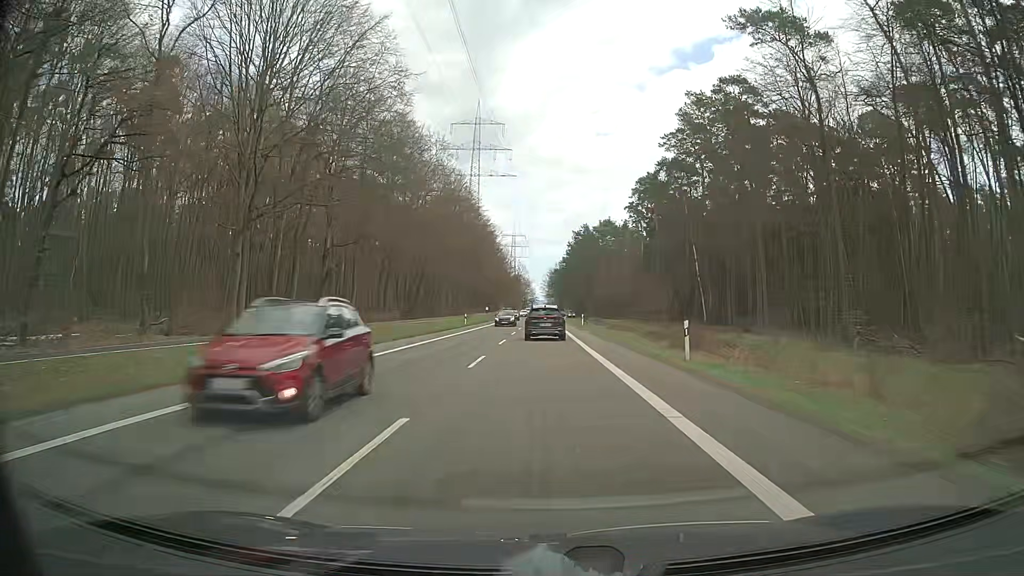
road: secondary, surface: asphalt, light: Day
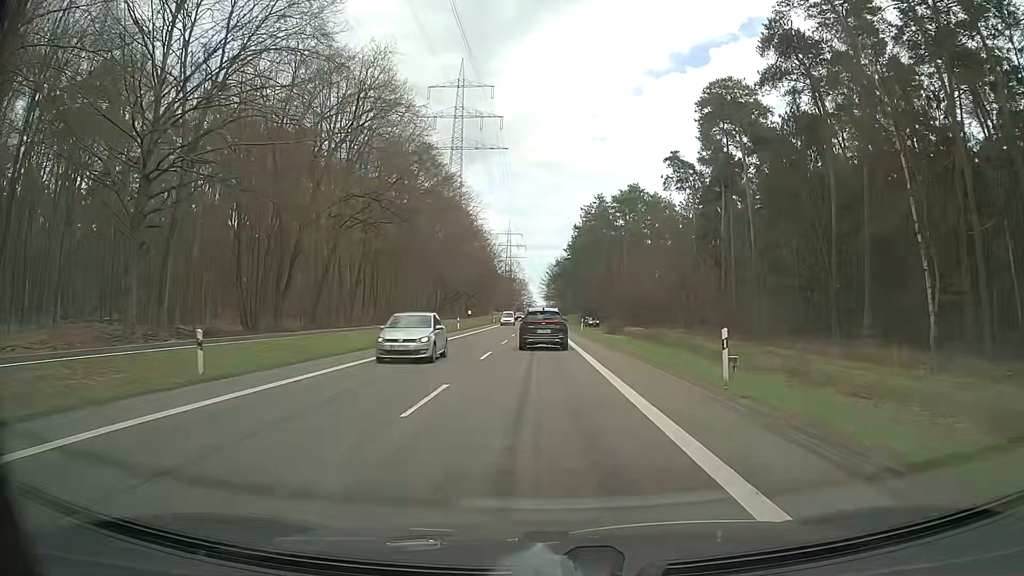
(+0.1, +54.1) m; 0°
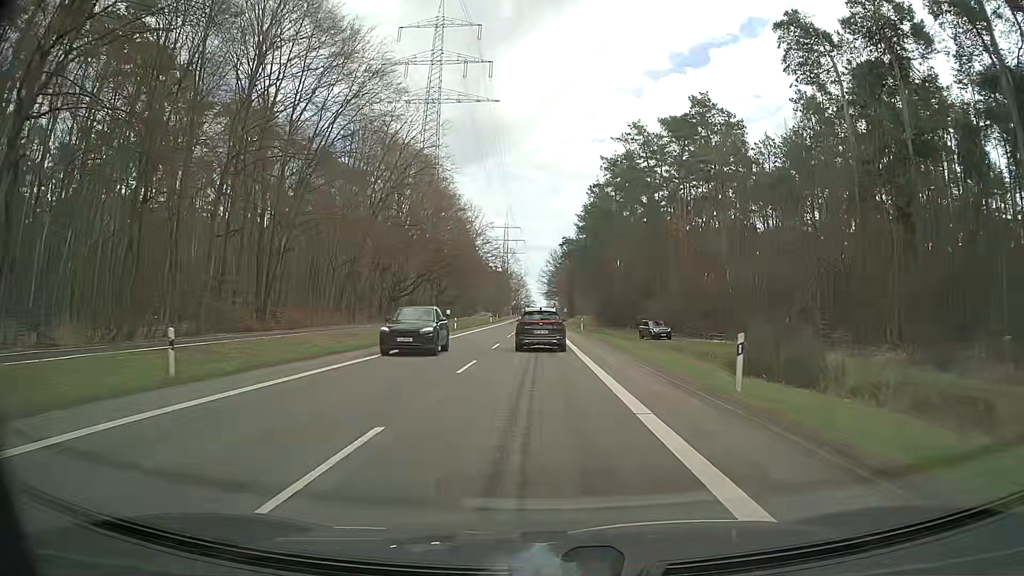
(-0.2, +52.3) m; -1°
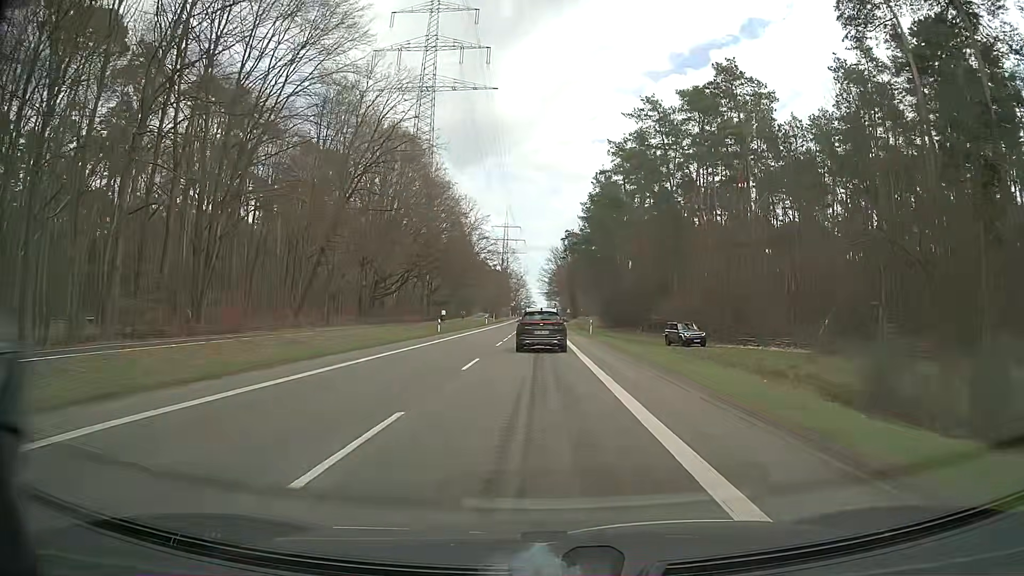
(+0.1, +10.6) m; 0°
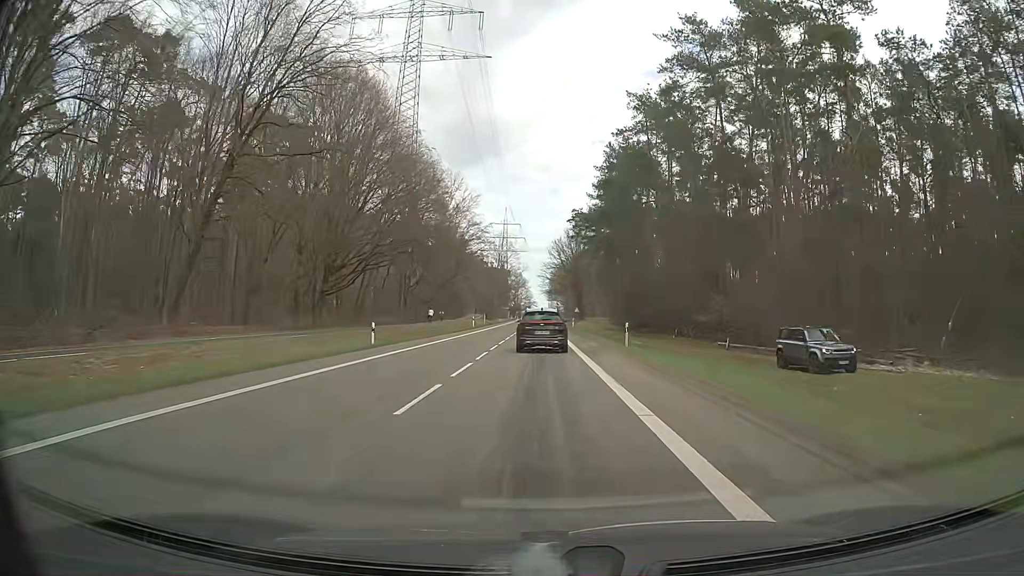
(0.0, +21.3) m; 0°
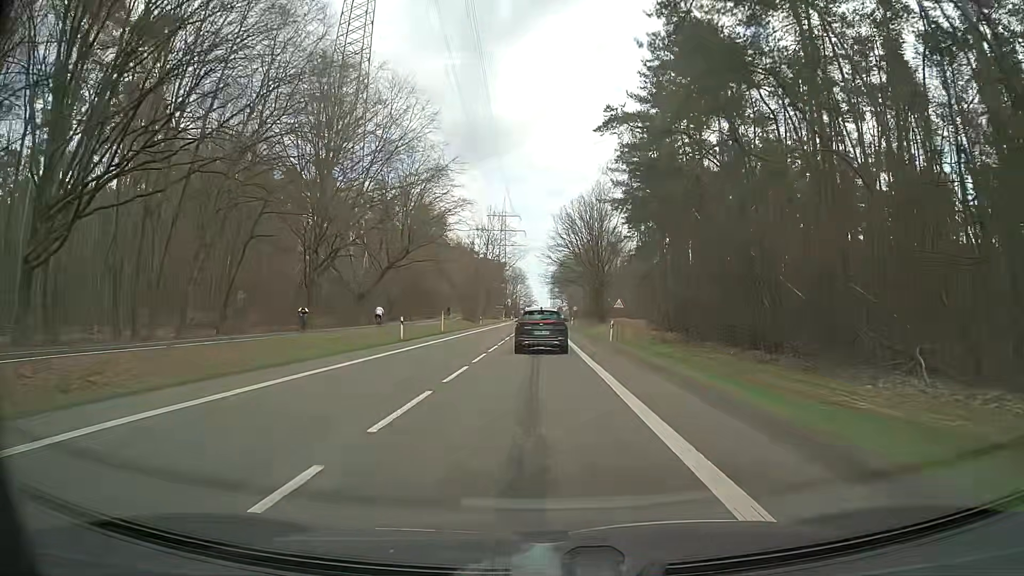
(-0.1, +42.8) m; 0°
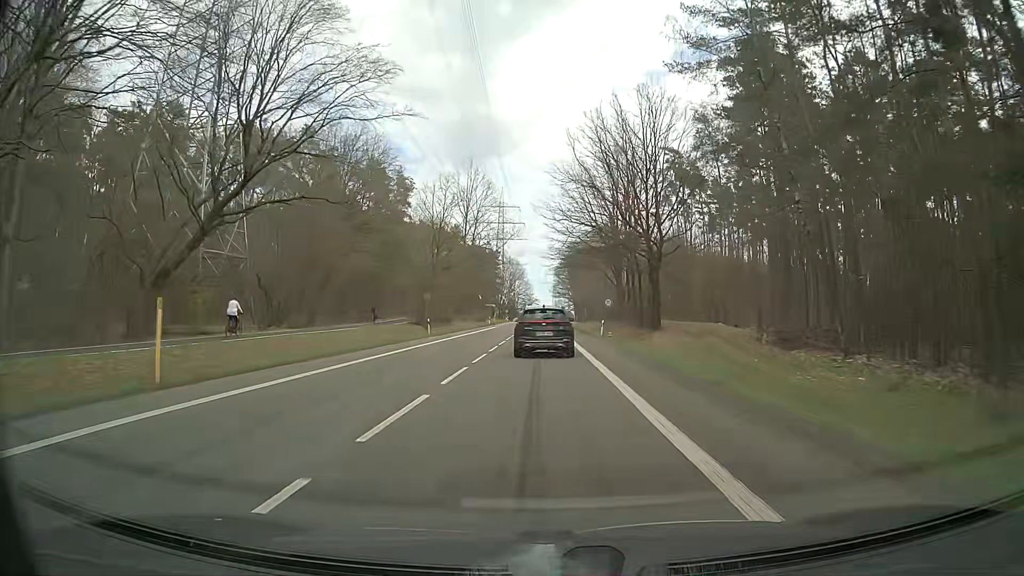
(-0.1, +41.8) m; 0°
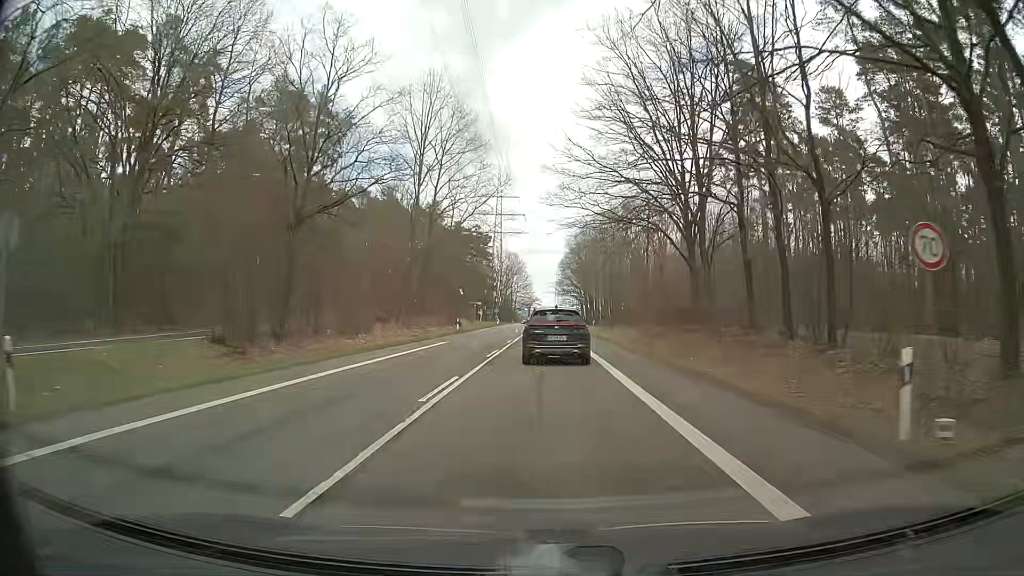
(+0.1, +39.0) m; 0°
(0, +10) (0, +20) (0, +30) (0, +40) (0, +50) (0, +60) (+1, +70) (+1, +80) (+1, +90) (+2, +100) m
